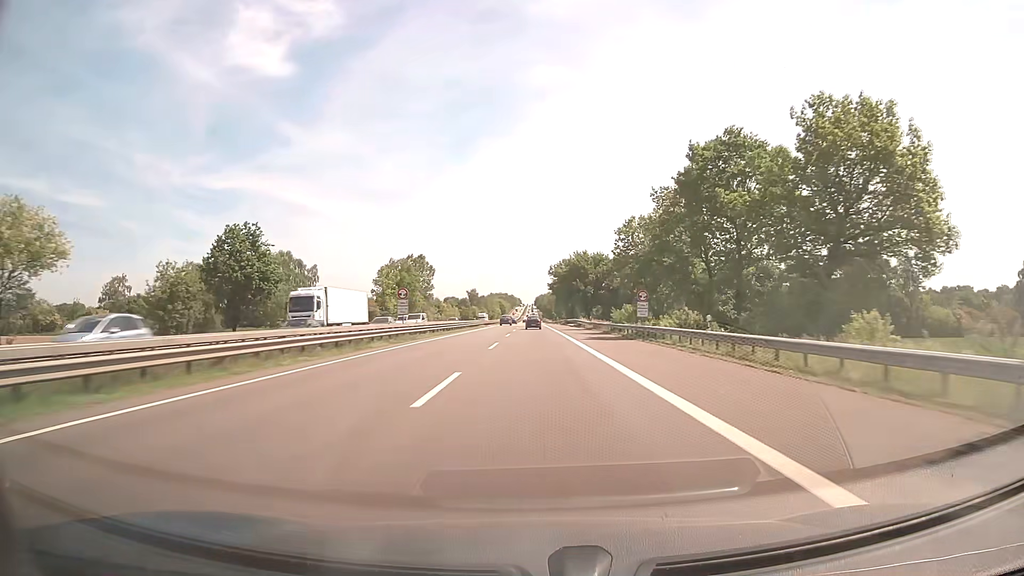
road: motorway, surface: asphalt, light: Day
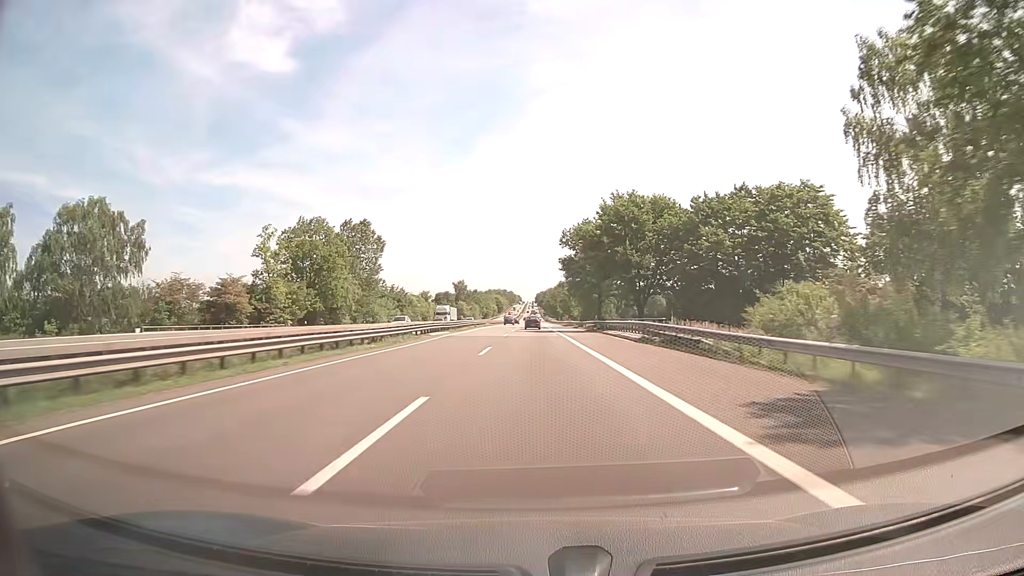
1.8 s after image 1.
(0.0, +58.5) m; 0°
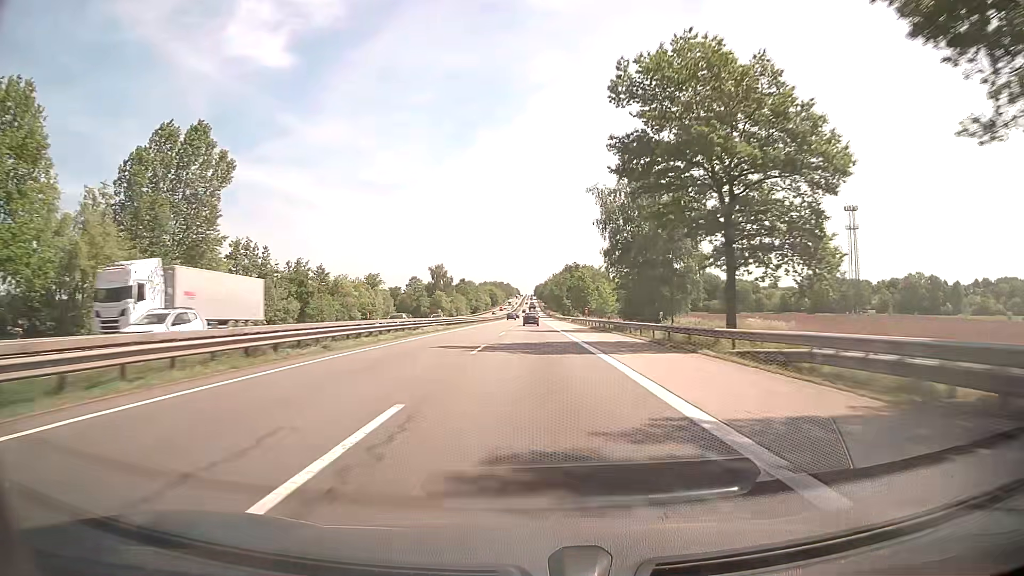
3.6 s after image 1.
(0.0, +58.6) m; 0°
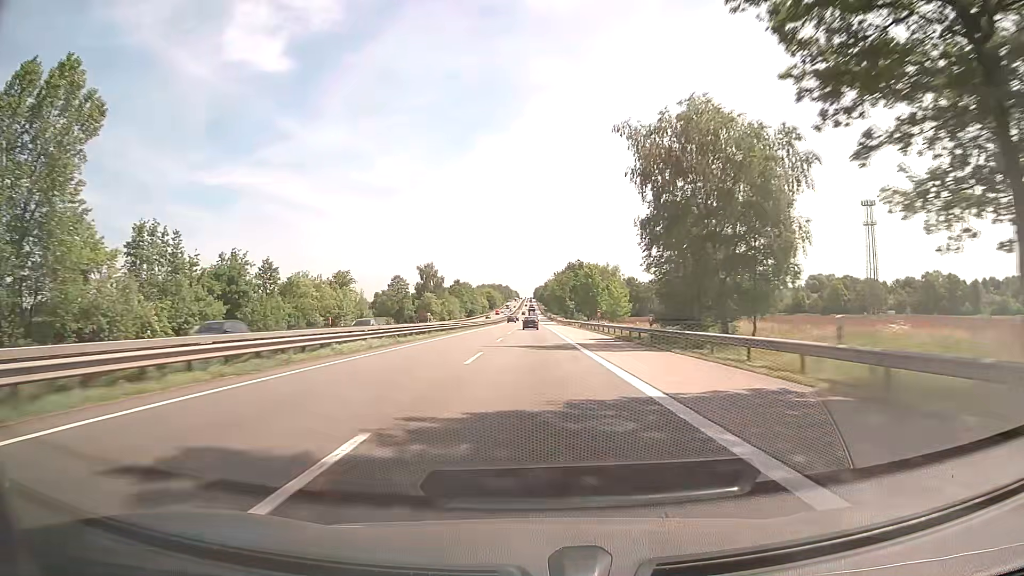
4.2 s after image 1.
(+0.1, +19.6) m; 0°
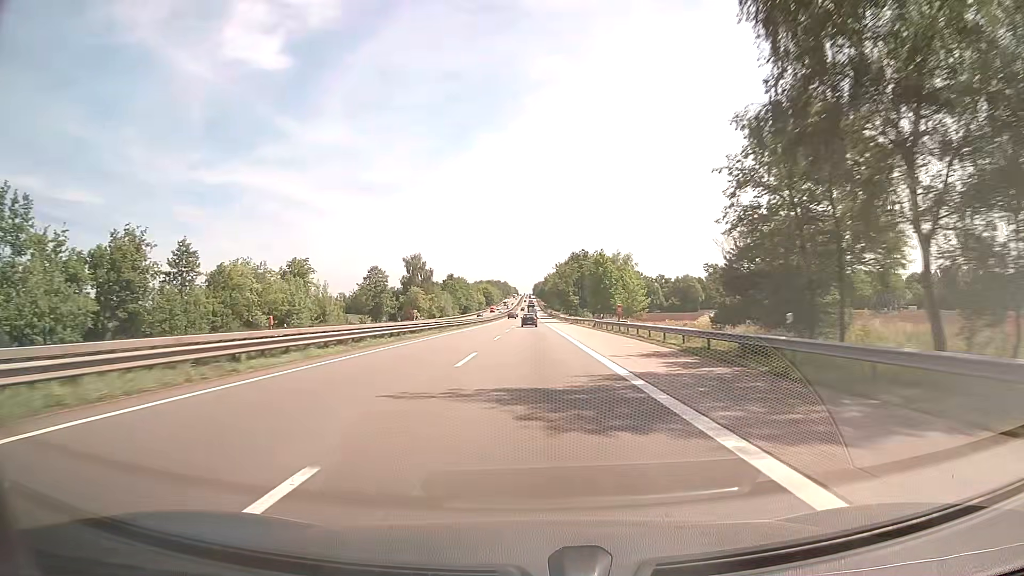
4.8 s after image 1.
(0.0, +19.5) m; 0°
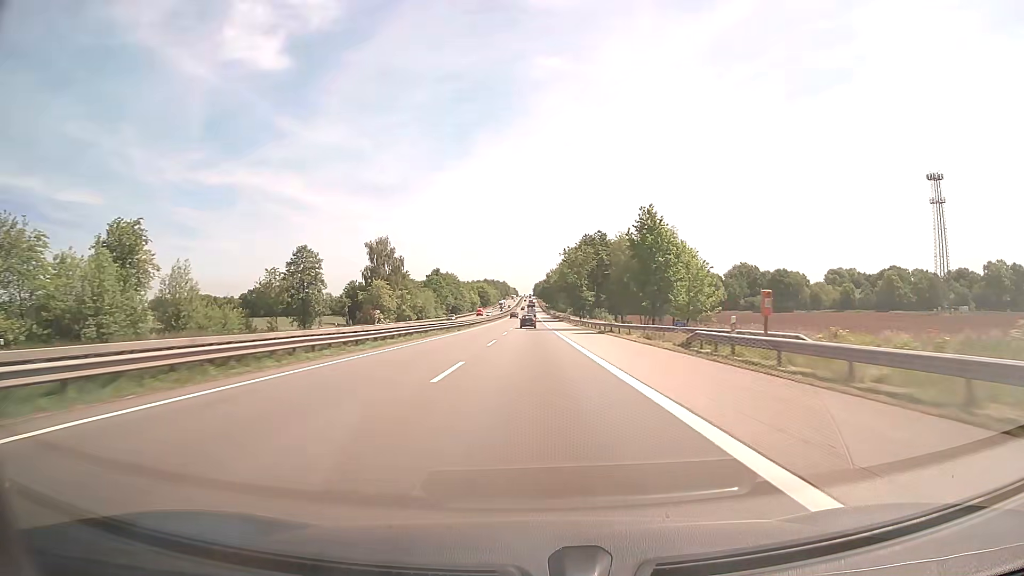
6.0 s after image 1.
(-0.1, +39.1) m; 0°
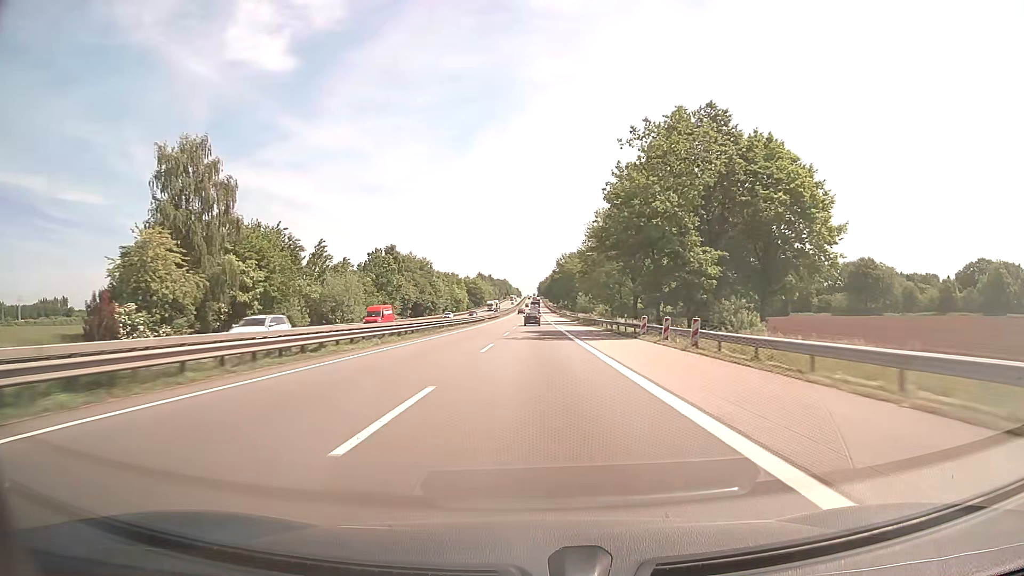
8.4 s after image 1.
(-0.3, +77.9) m; 0°
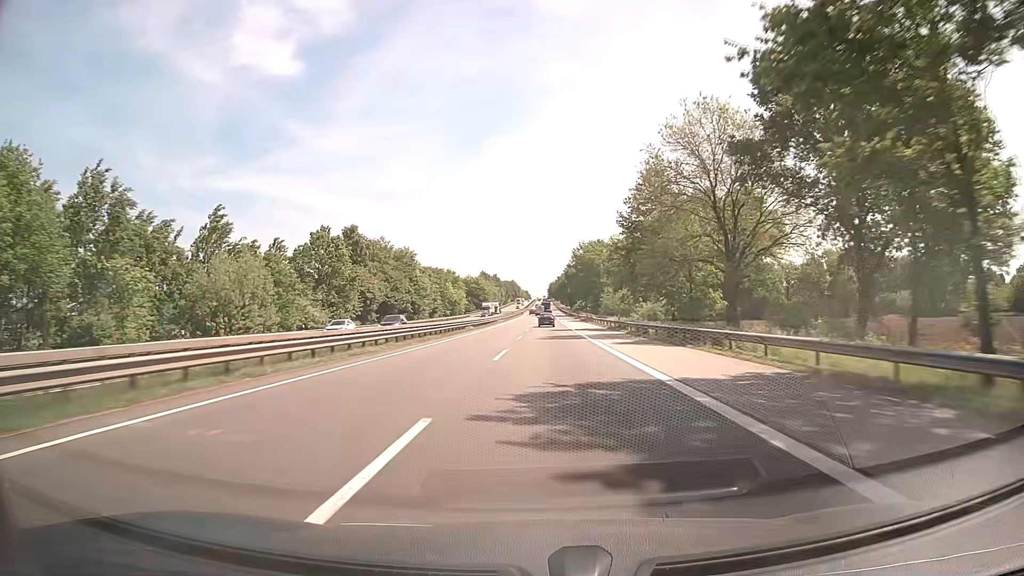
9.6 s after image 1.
(-0.1, +39.1) m; -1°
(0, +10) (0, +20) (0, +30) (0, +40) (0, +50) (-1, +60) (-1, +70) (-1, +80) (-1, +90) (-1, +100) m
